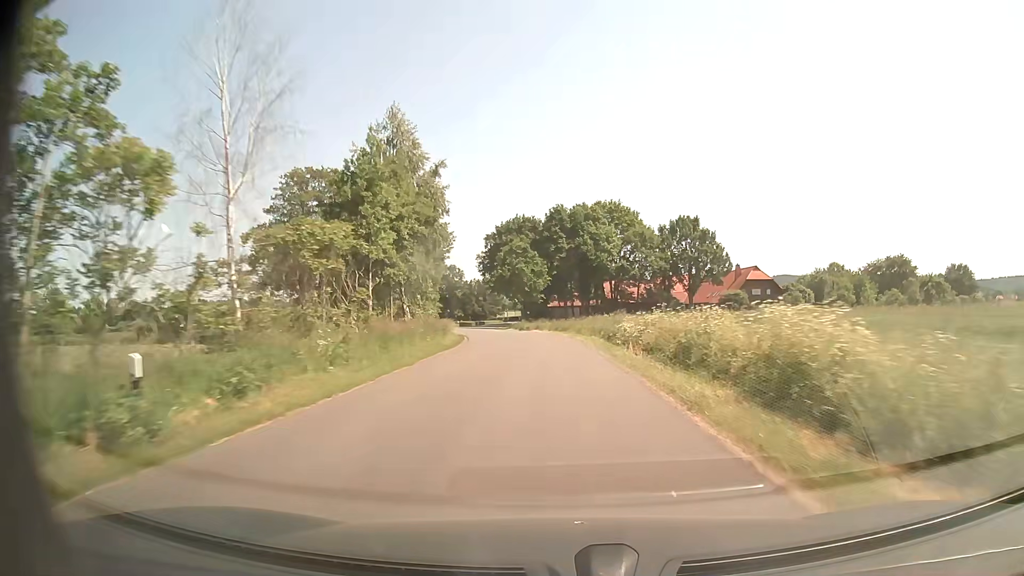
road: unclassified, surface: asphalt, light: Day
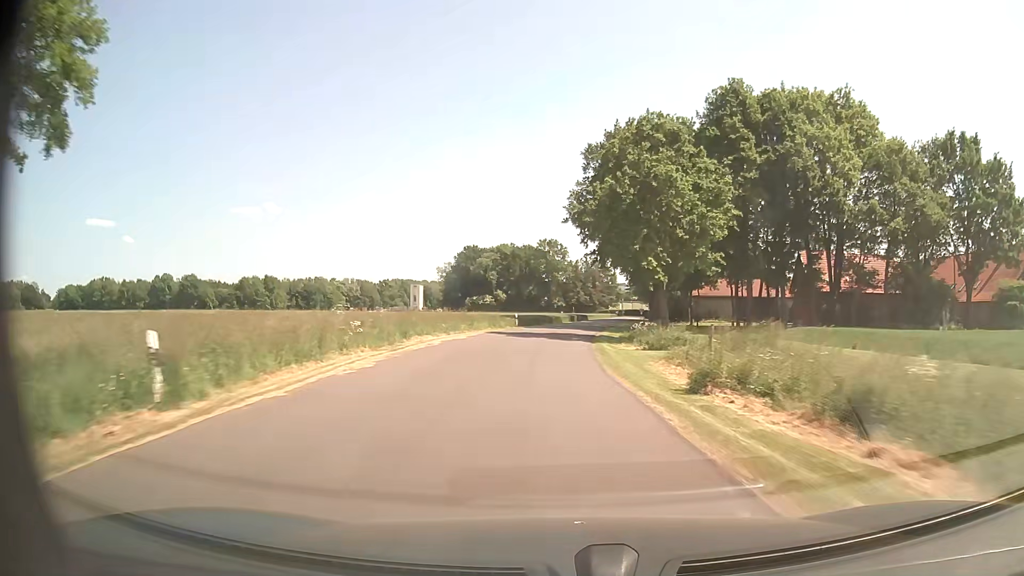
(-4.2, +58.9) m; -9°
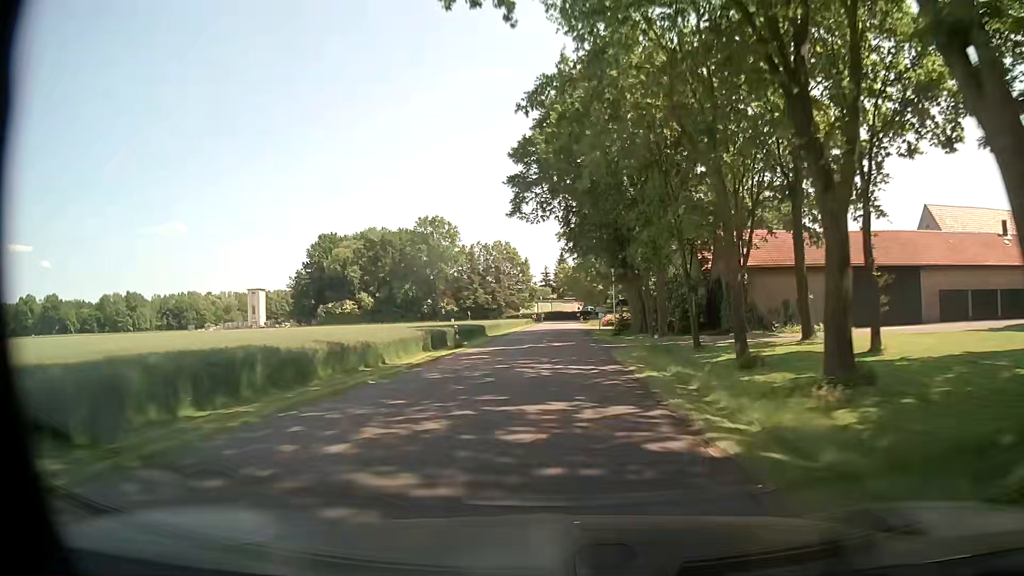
(+2.2, +60.5) m; +7°
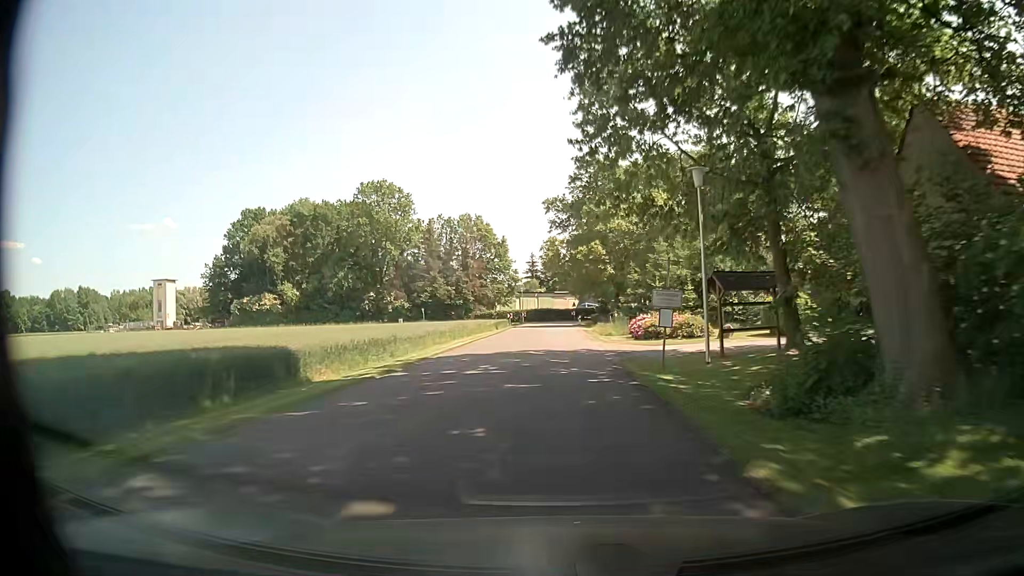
(+0.6, +36.0) m; +1°
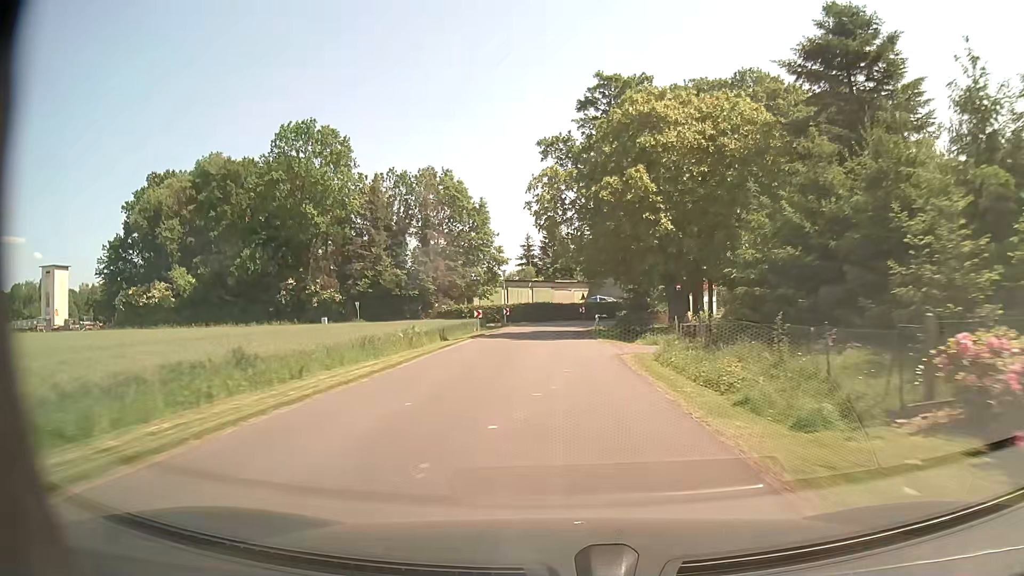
(-0.3, +32.2) m; 0°
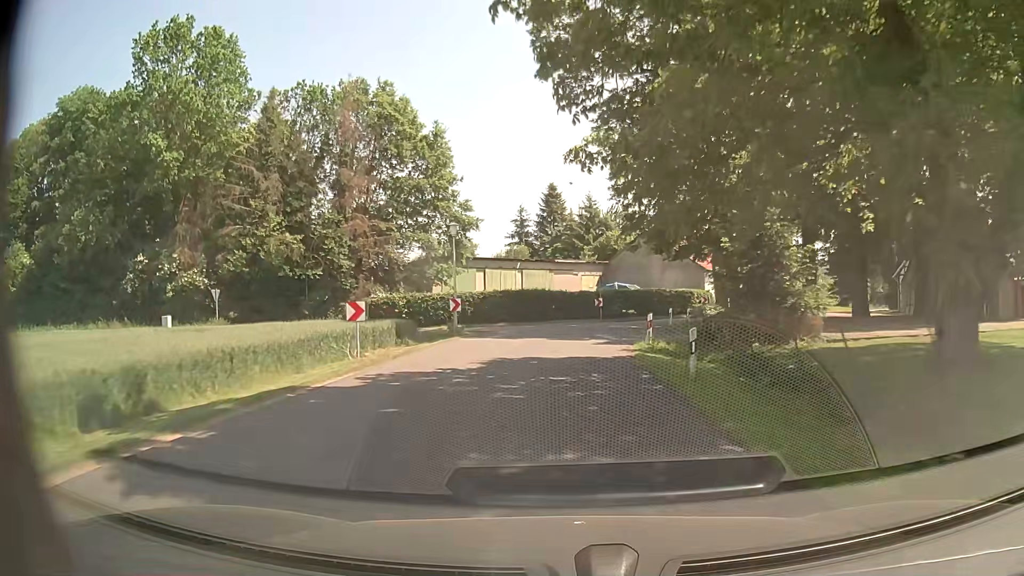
(-0.2, +27.6) m; 0°
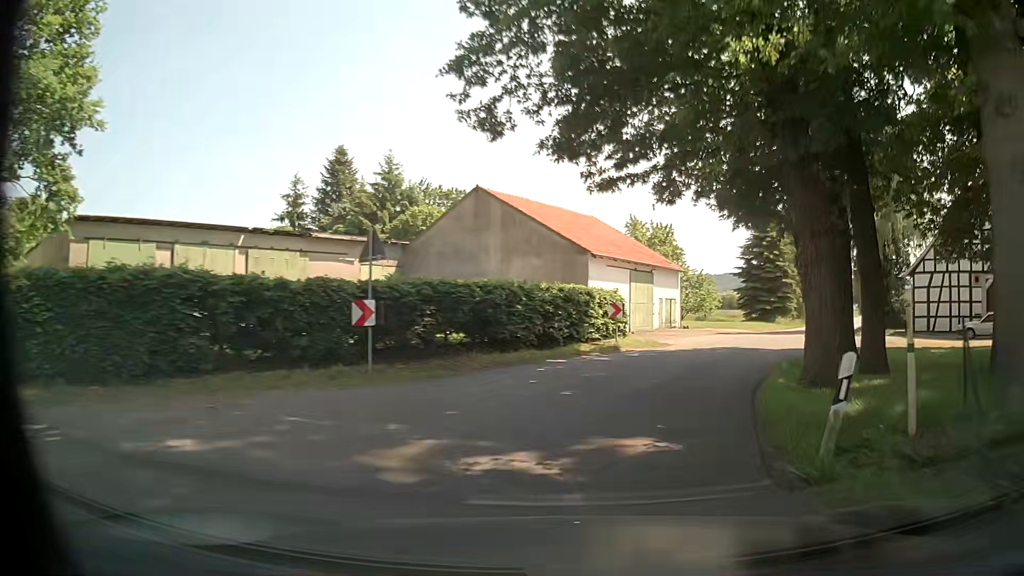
(+1.8, +29.7) m; +15°
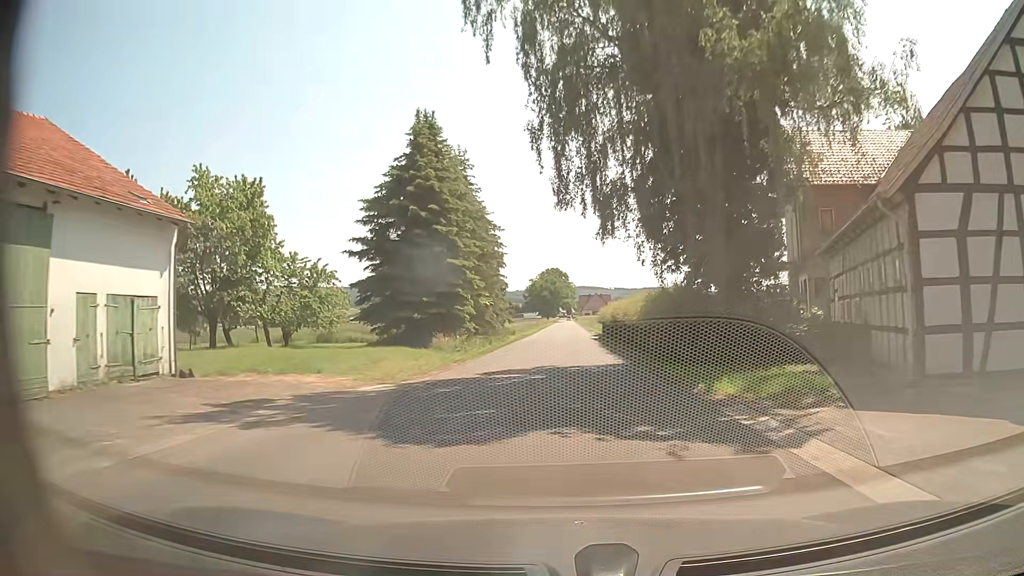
(+9.5, +29.0) m; +29°
(0, +10) (0, +20) (0, +30) (+1, +40) (+1, +50) (+1, +60) (+2, +70) (+2, +80) (+2, +90) (+3, +100) m
